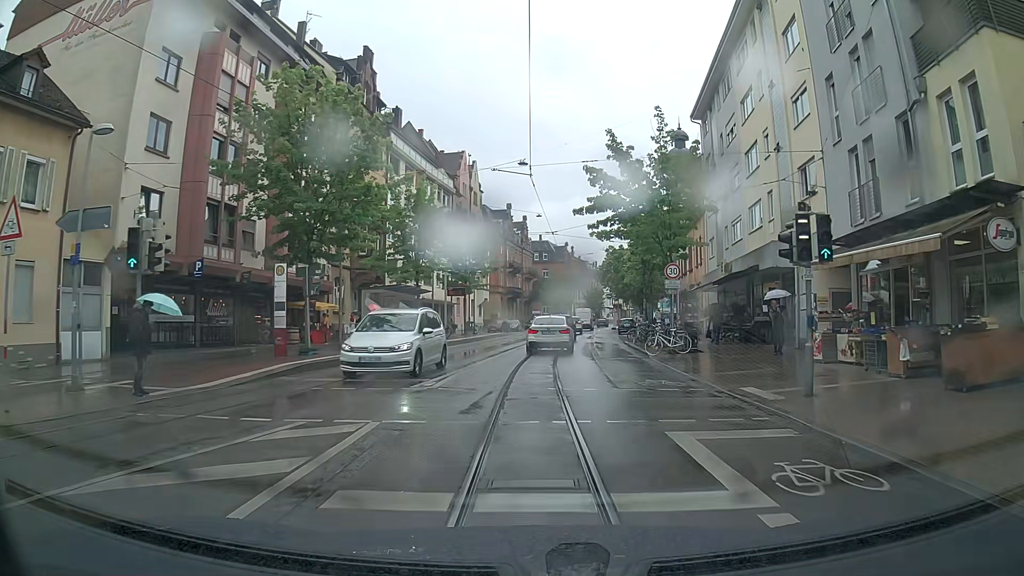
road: primary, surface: asphalt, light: Day
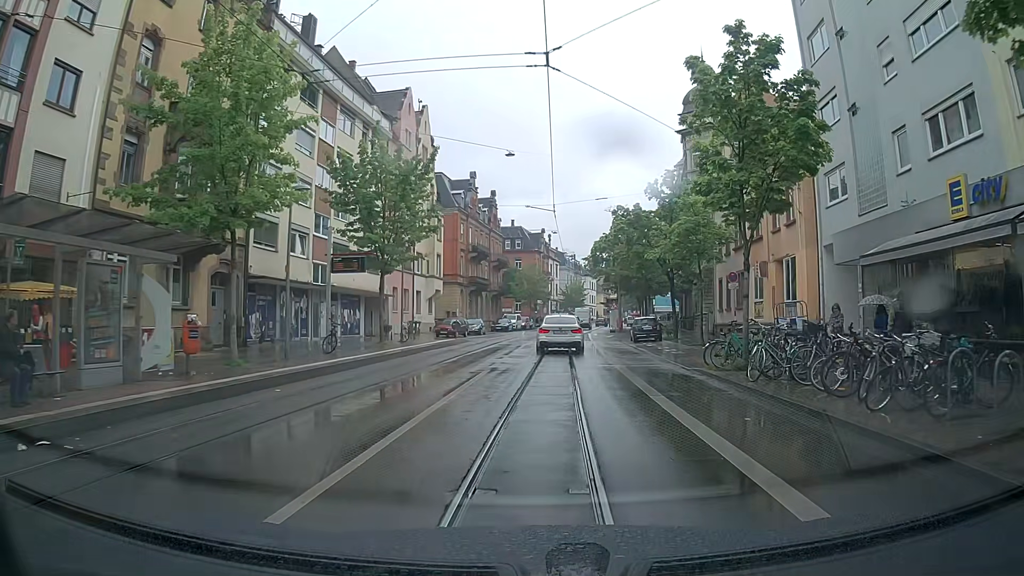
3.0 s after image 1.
(+0.5, +22.0) m; +4°
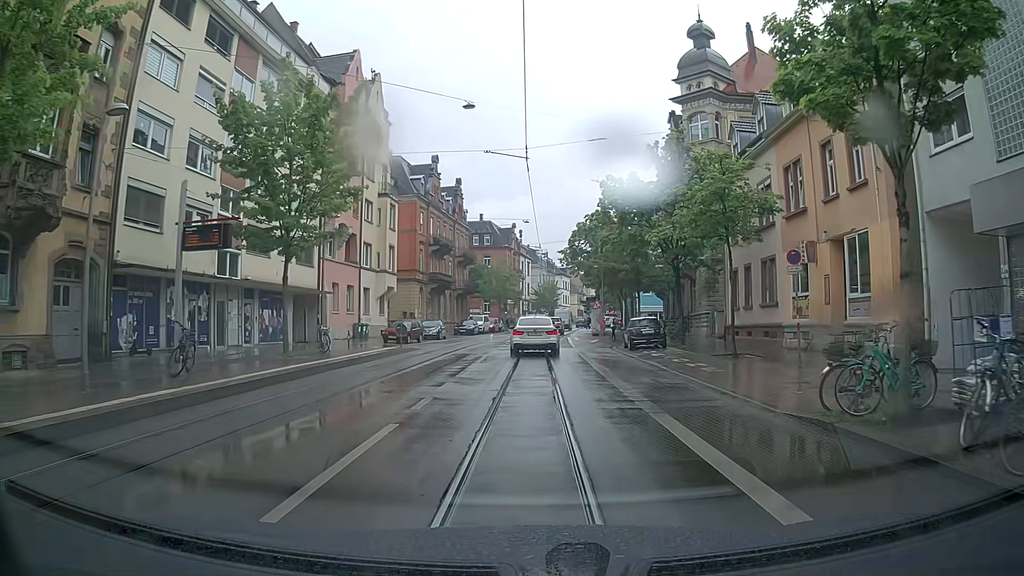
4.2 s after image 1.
(0.0, +9.0) m; +1°
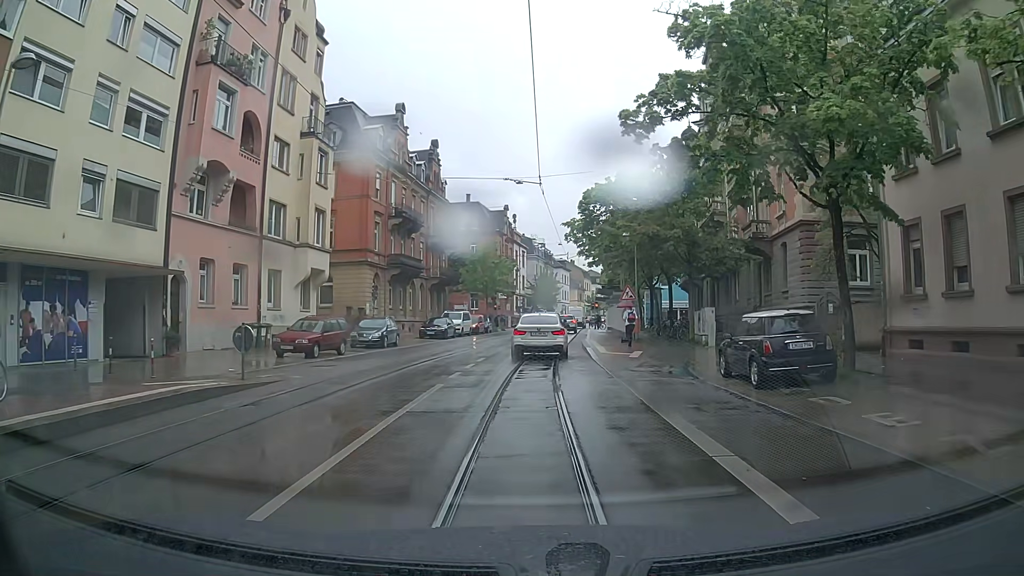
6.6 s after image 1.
(0.0, +17.5) m; +1°
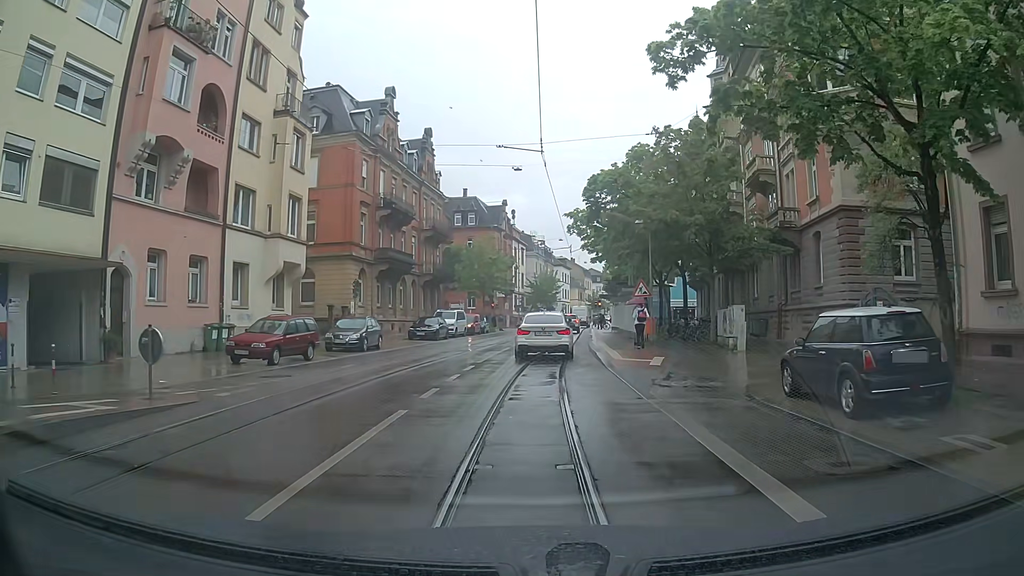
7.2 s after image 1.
(0.0, +3.9) m; +1°
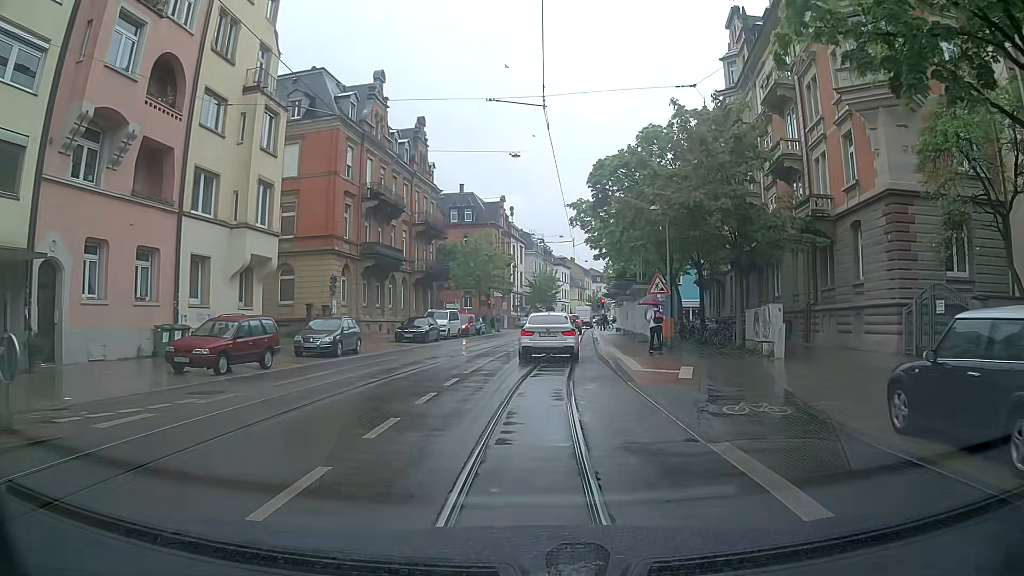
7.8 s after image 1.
(0.0, +3.7) m; 0°
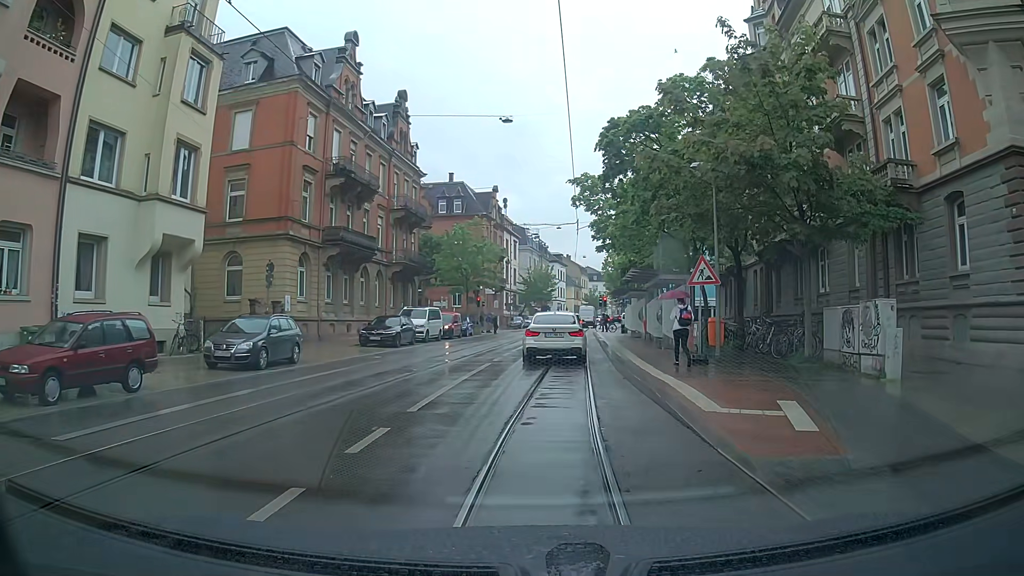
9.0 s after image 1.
(0.0, +6.9) m; +1°
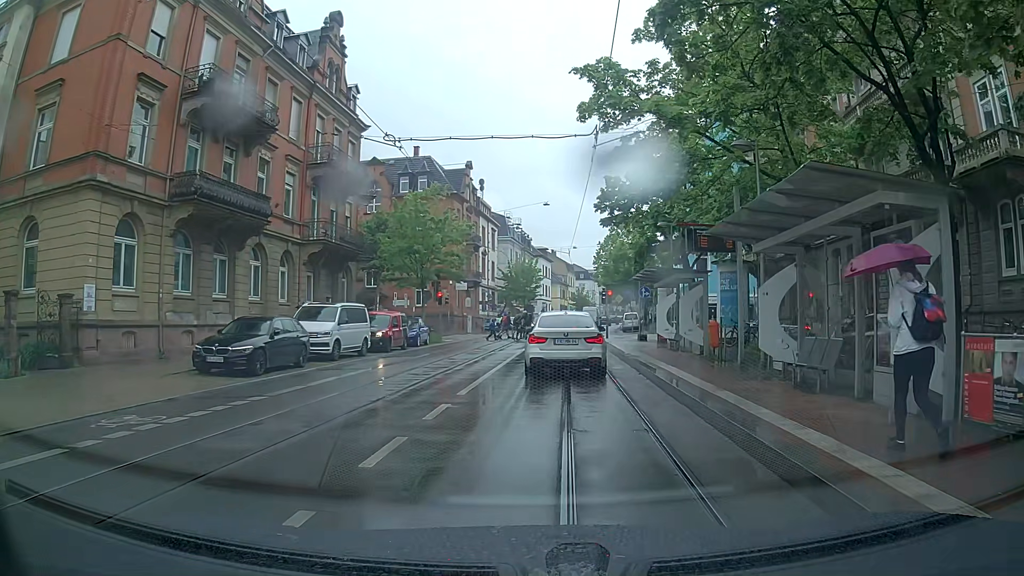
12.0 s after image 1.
(+0.1, +14.9) m; +2°
